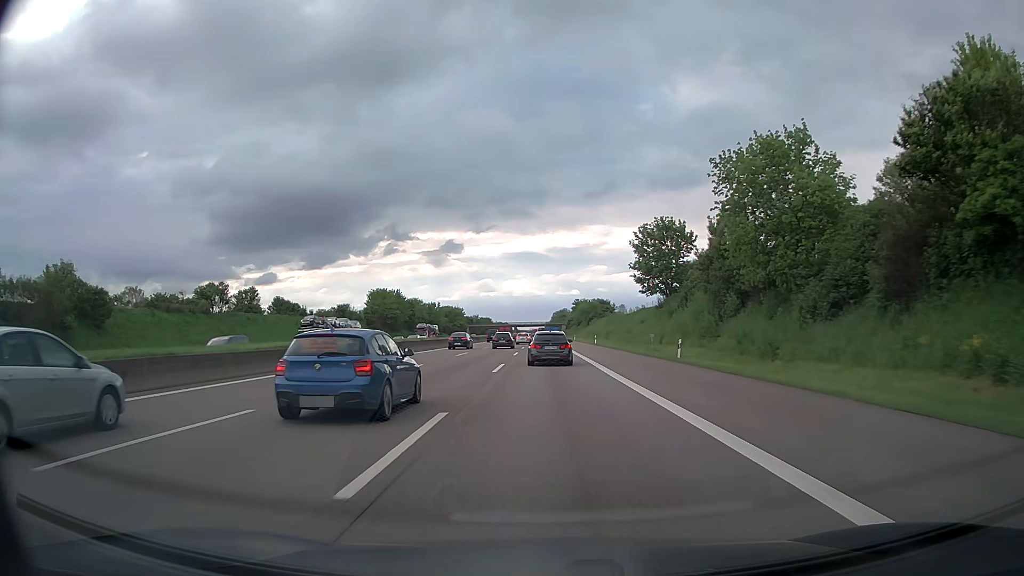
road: motorway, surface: asphalt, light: Day
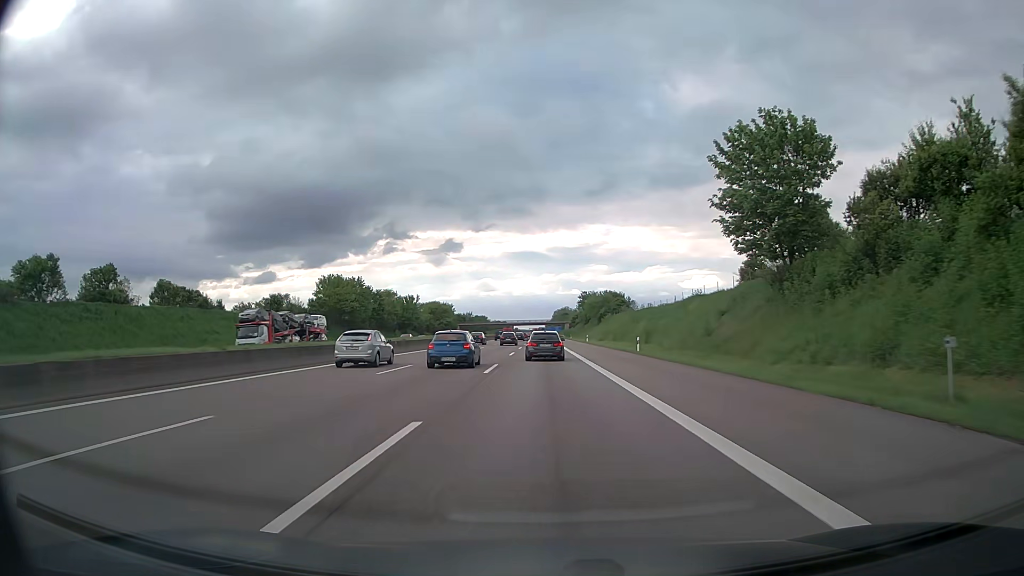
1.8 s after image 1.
(0.0, +37.4) m; 0°
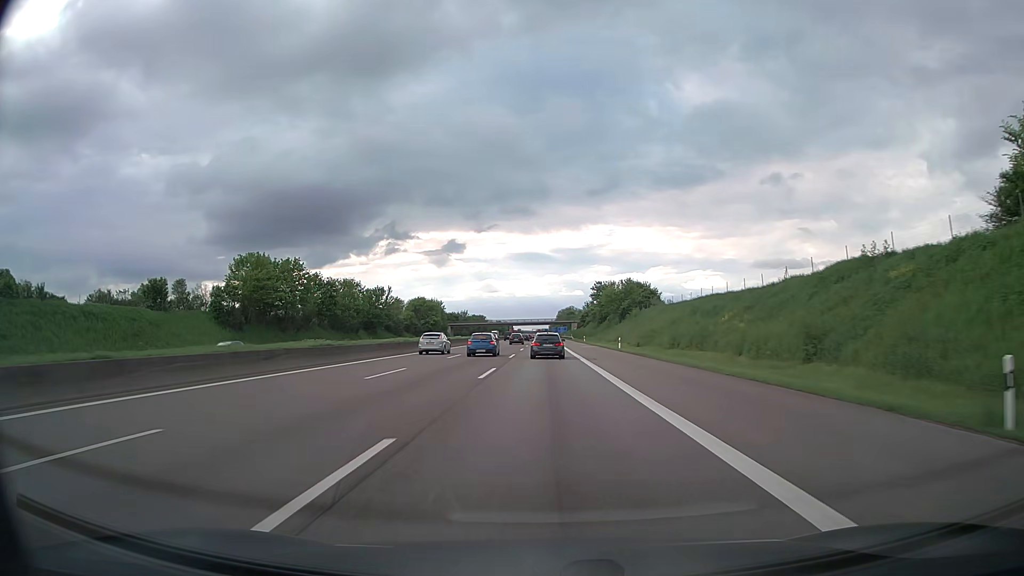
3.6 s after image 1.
(-0.1, +37.7) m; 0°
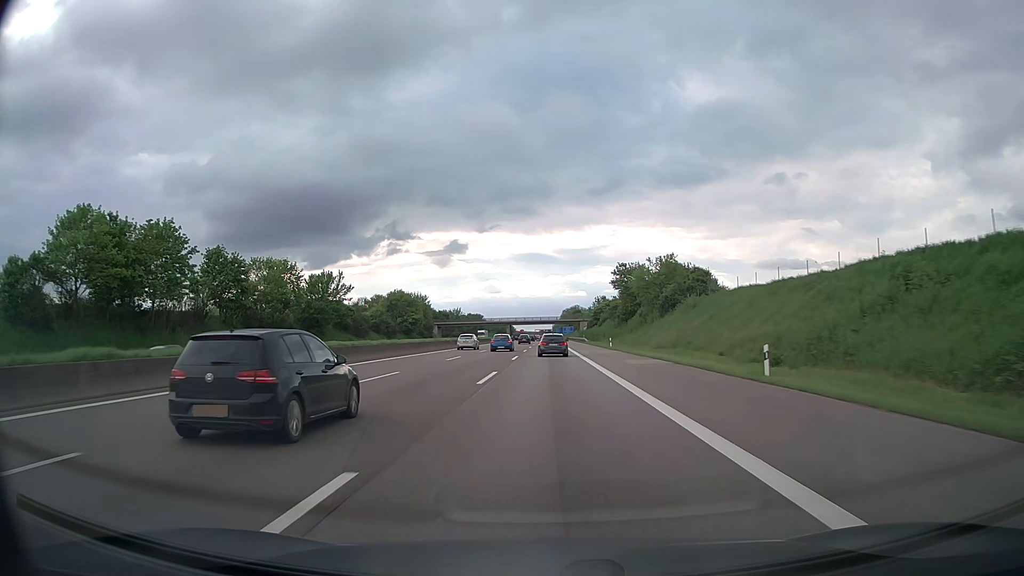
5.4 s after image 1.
(0.0, +38.3) m; 0°
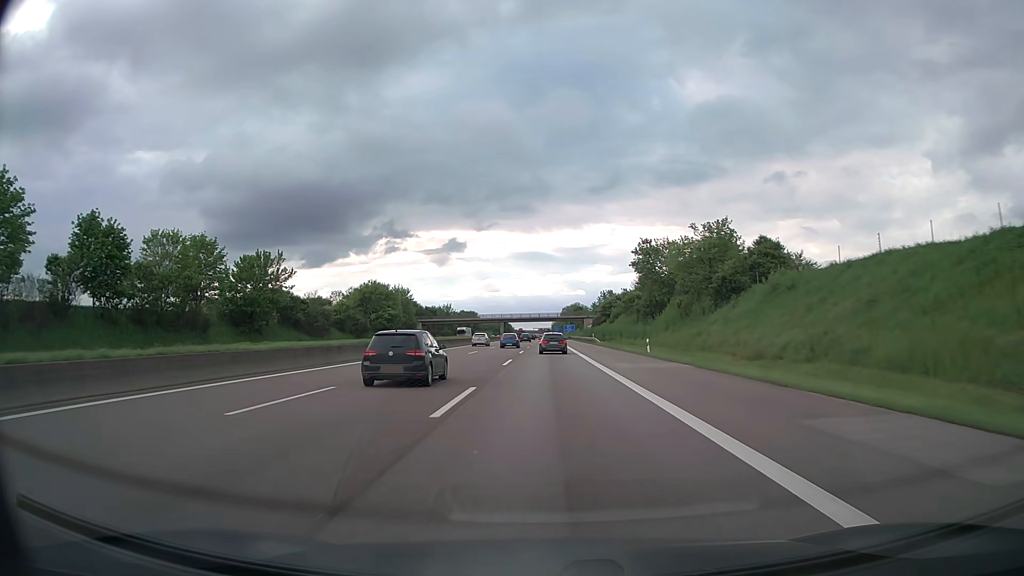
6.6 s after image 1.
(0.0, +25.9) m; 0°
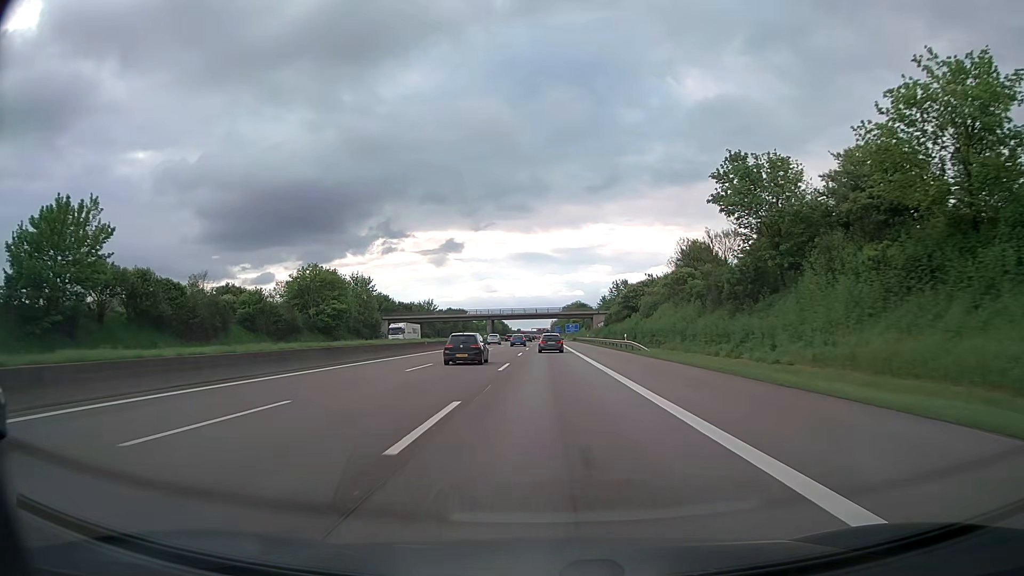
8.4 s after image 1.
(0.0, +39.3) m; 0°
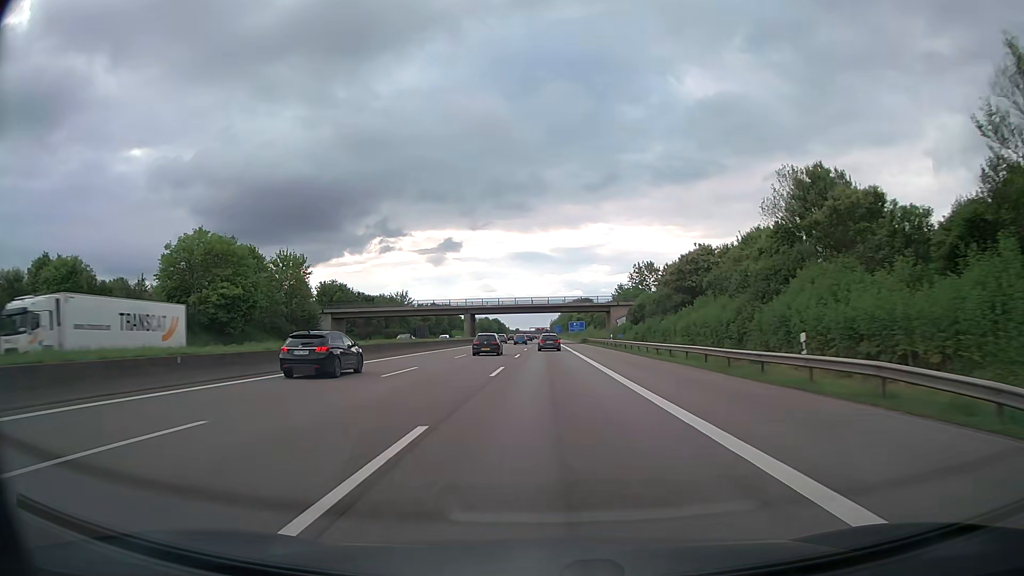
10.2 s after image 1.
(0.0, +39.9) m; 0°
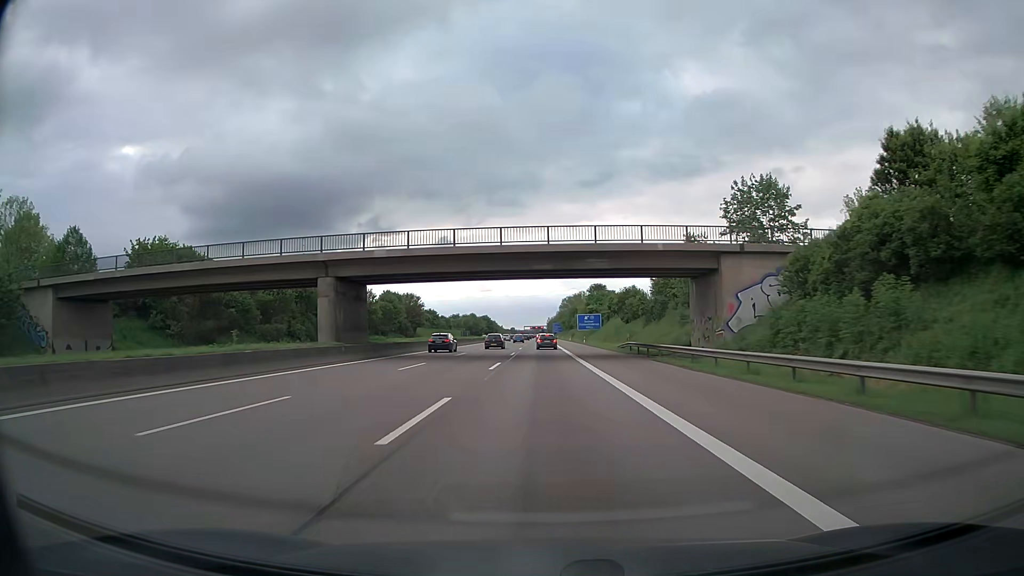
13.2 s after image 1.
(+0.2, +67.9) m; 0°
(0, +10) (0, +20) (0, +30) (0, +40) (0, +50) (0, +60) (0, +70) (0, +80) (0, +90) (0, +100) m
